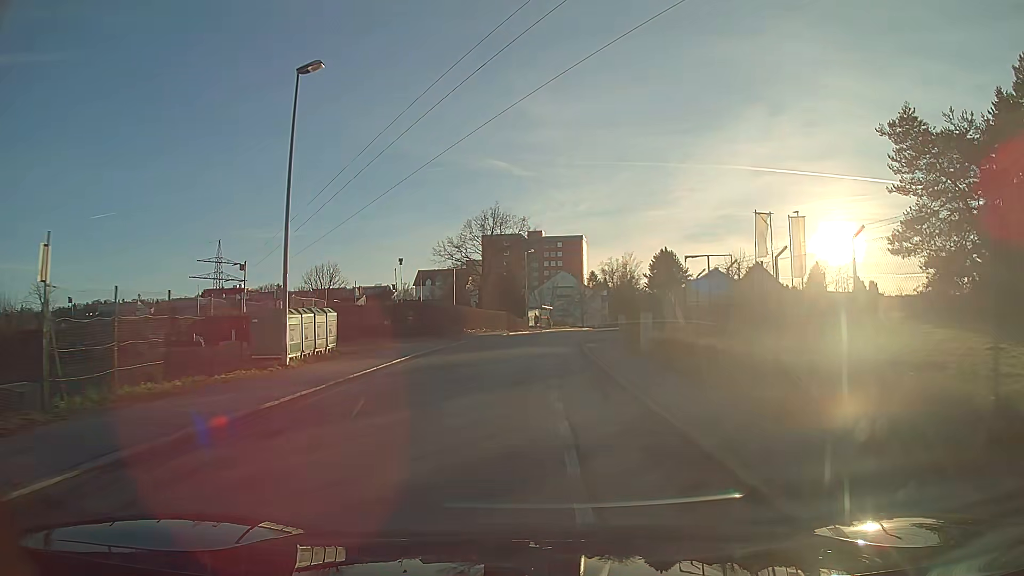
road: residential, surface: asphalt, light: Day
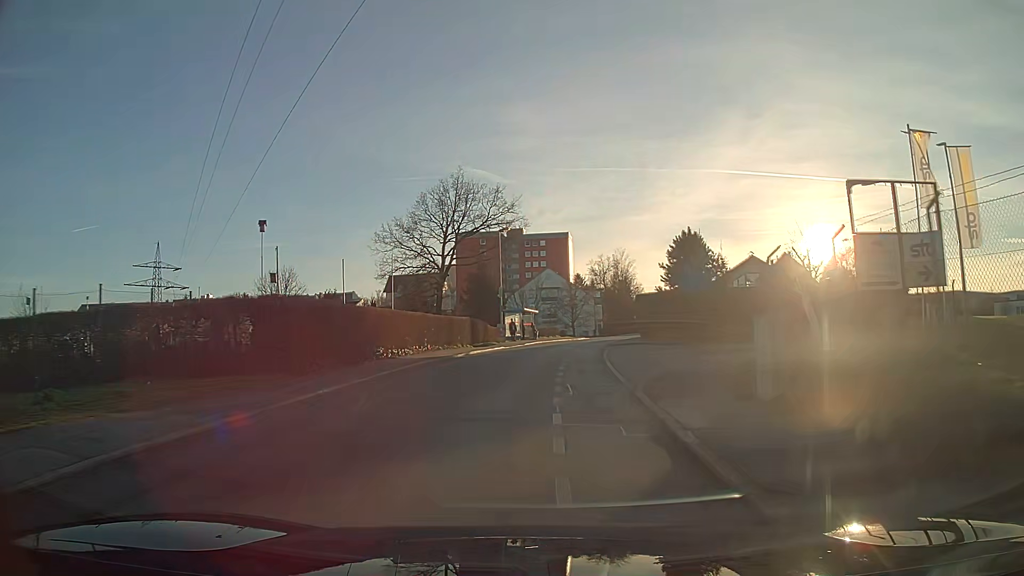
(+0.3, +21.0) m; +2°
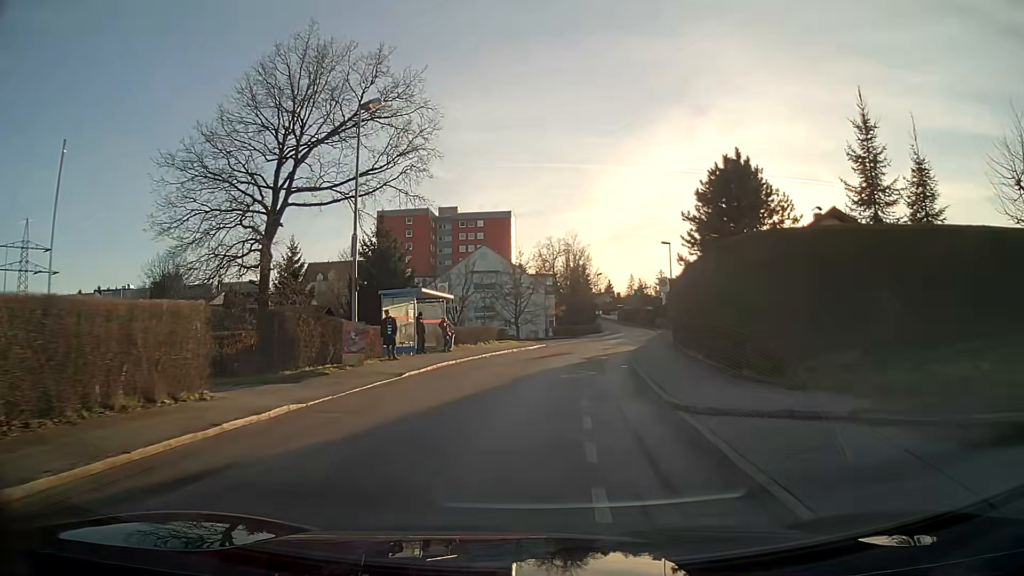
(+1.2, +28.3) m; +5°
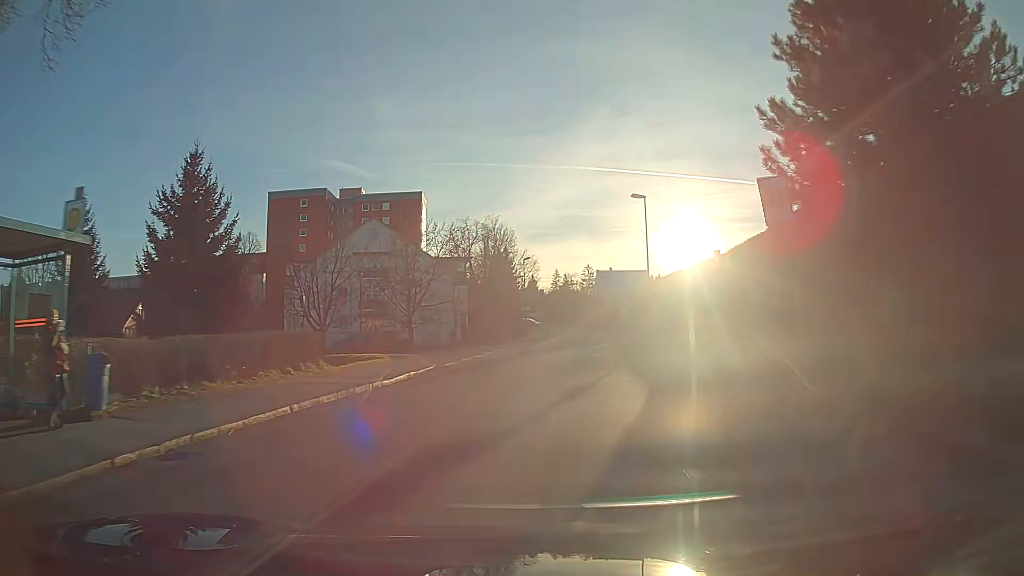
(+1.3, +21.6) m; +7°
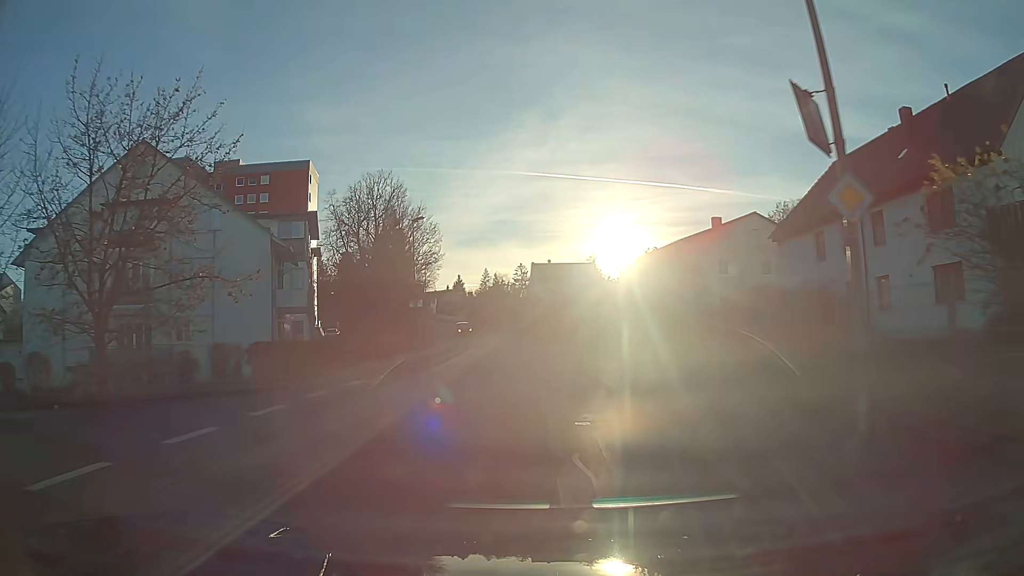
(+1.9, +29.7) m; +5°
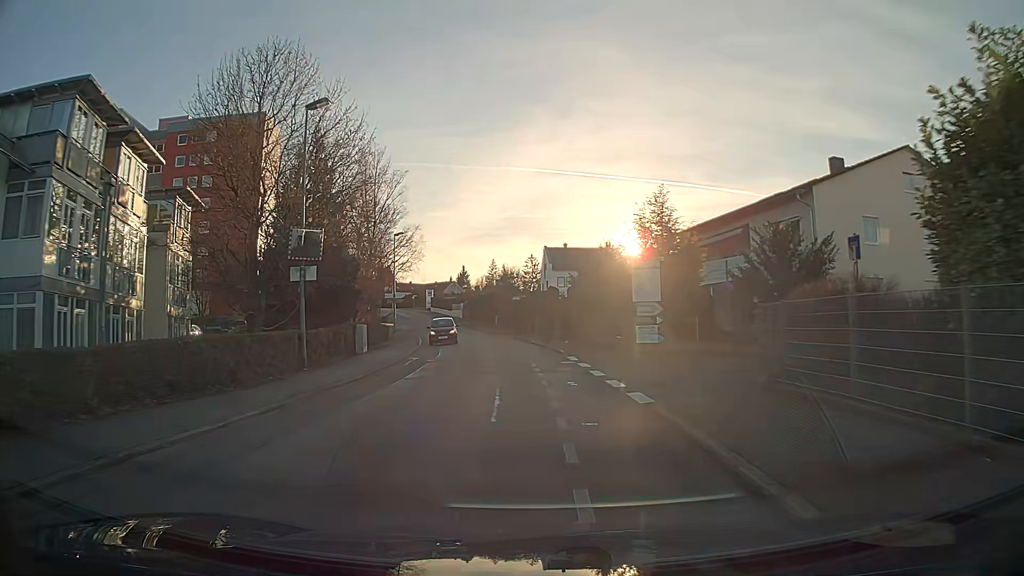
(-0.2, +22.4) m; -1°
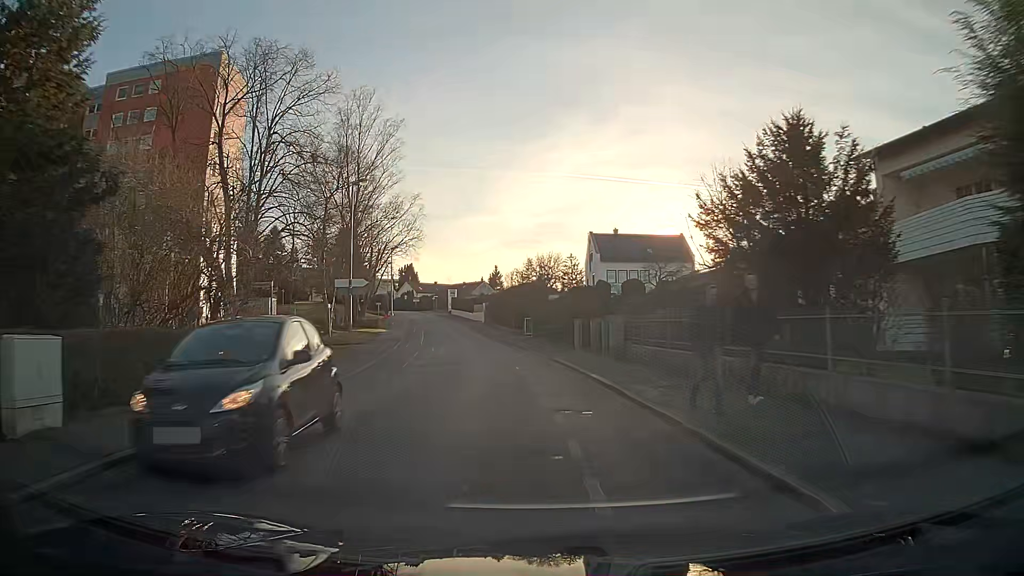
(-0.6, +21.7) m; -4°
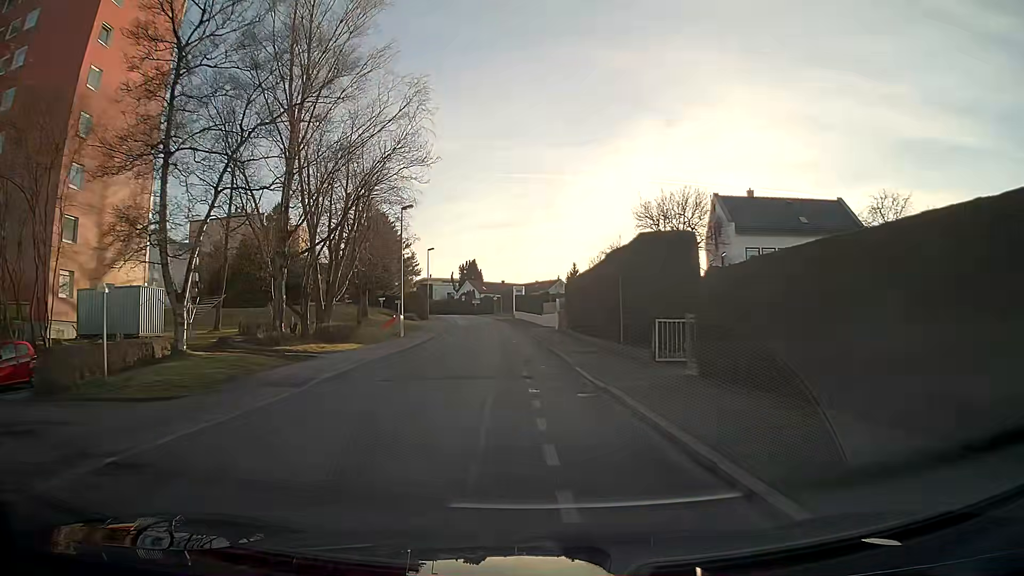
(-1.6, +28.2) m; -6°
(0, +10) (0, +20) (-1, +30) (-2, +40) (-2, +50) (-3, +60) (-5, +70) (-6, +80) (-8, +90) (-9, +99) m
